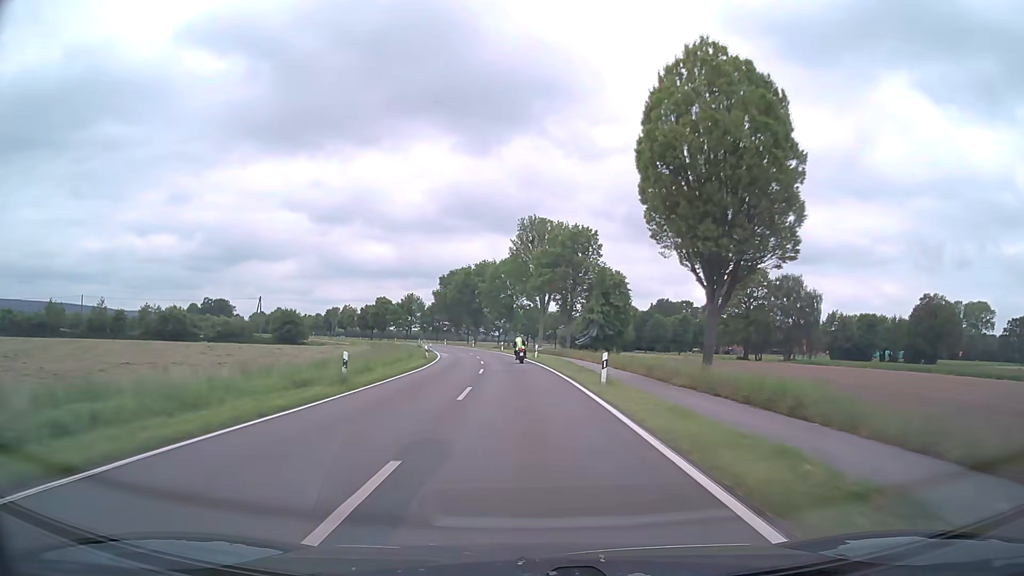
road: secondary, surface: asphalt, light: Day
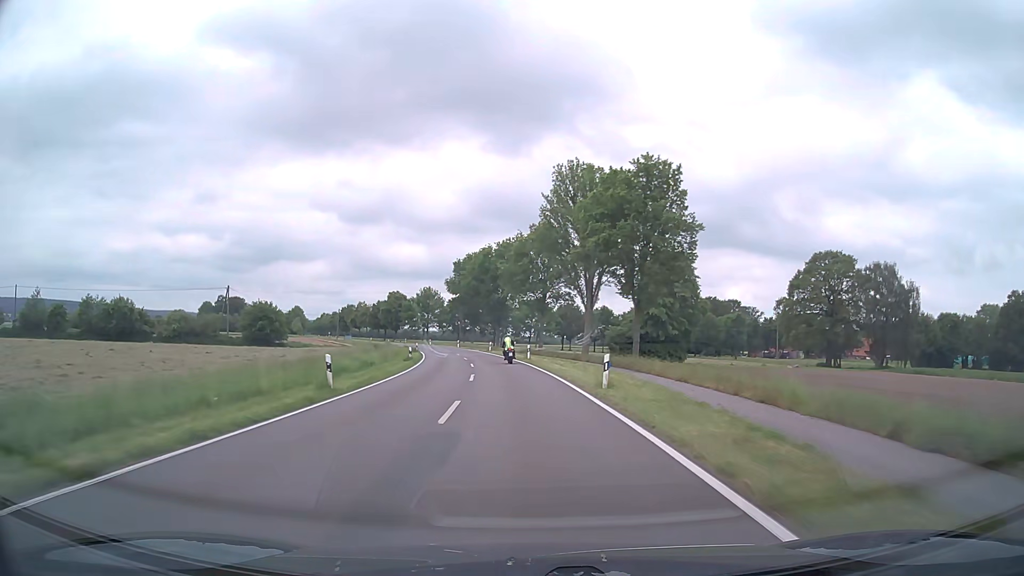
(-0.5, +28.1) m; -3°
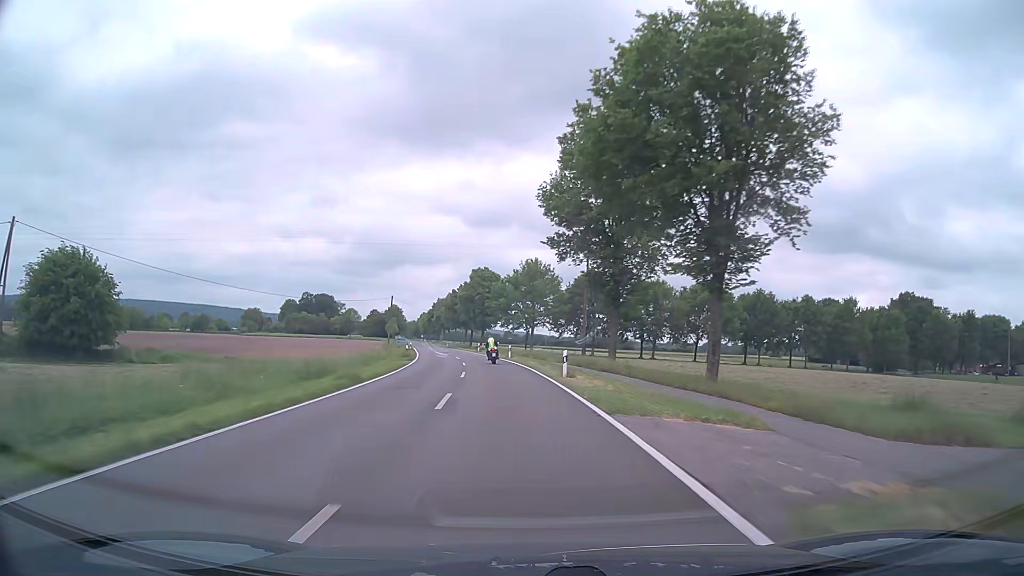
(-6.1, +69.8) m; -11°
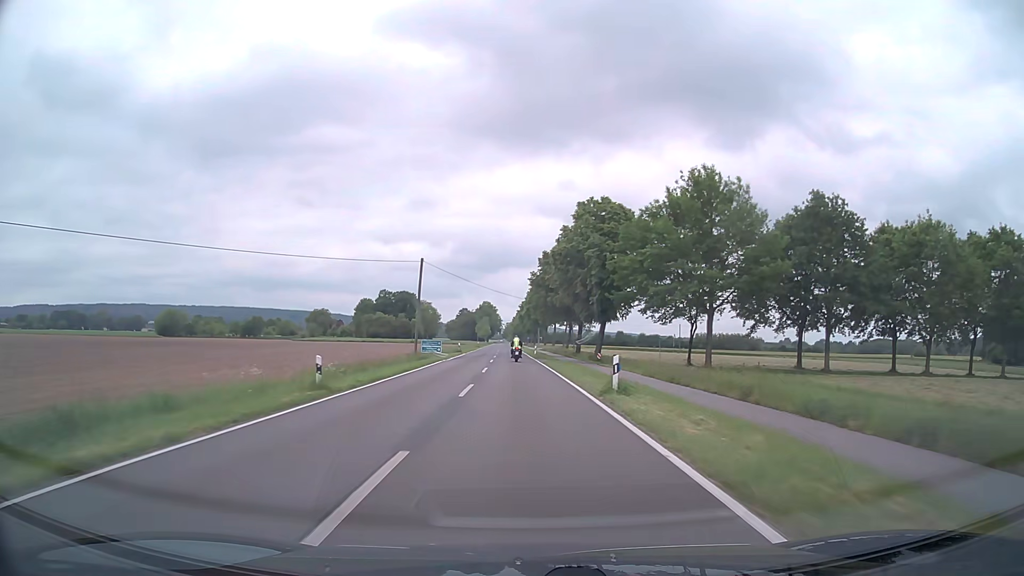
(-4.7, +57.5) m; -9°
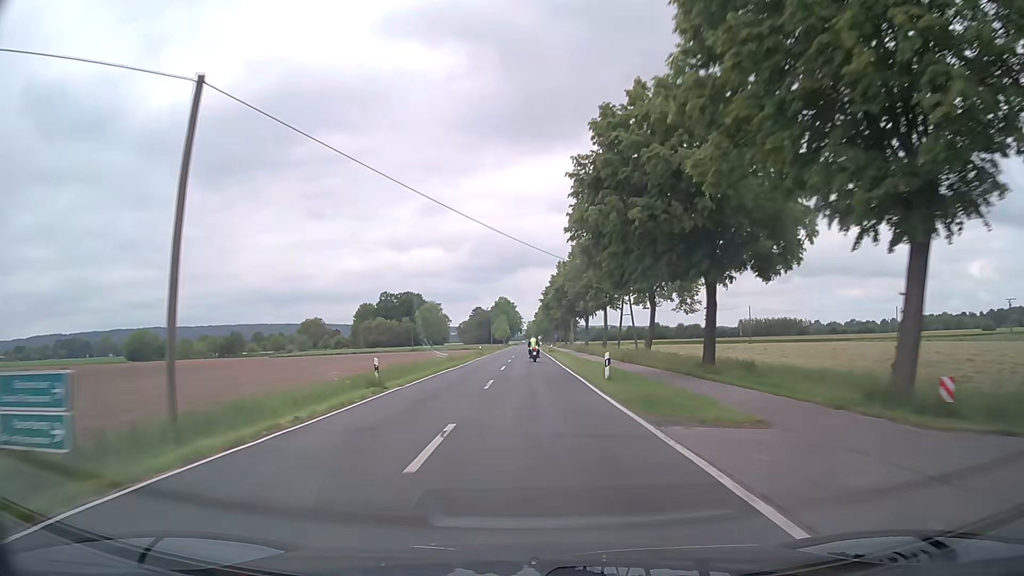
(-1.1, +45.0) m; -2°
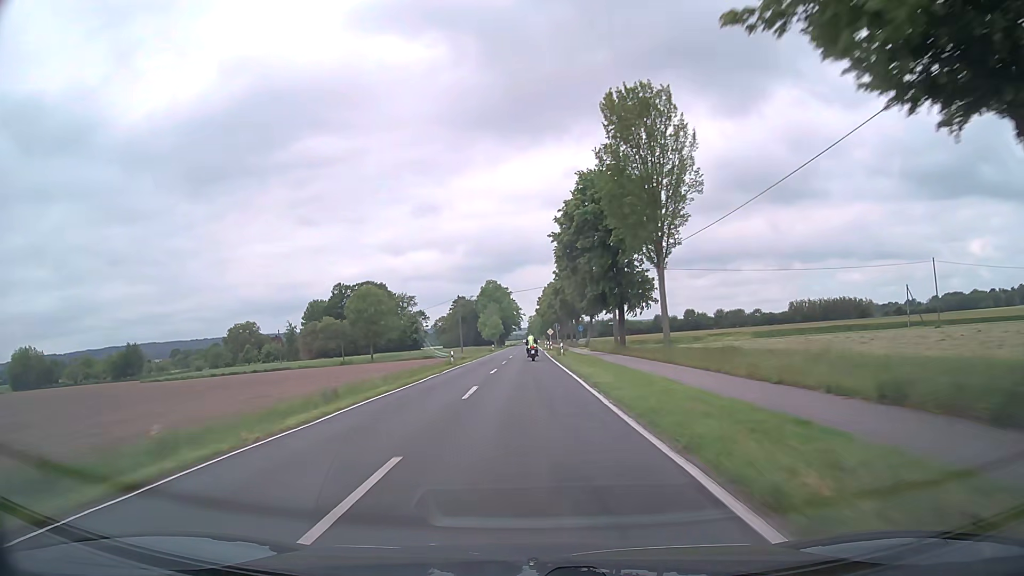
(-0.1, +75.3) m; 0°
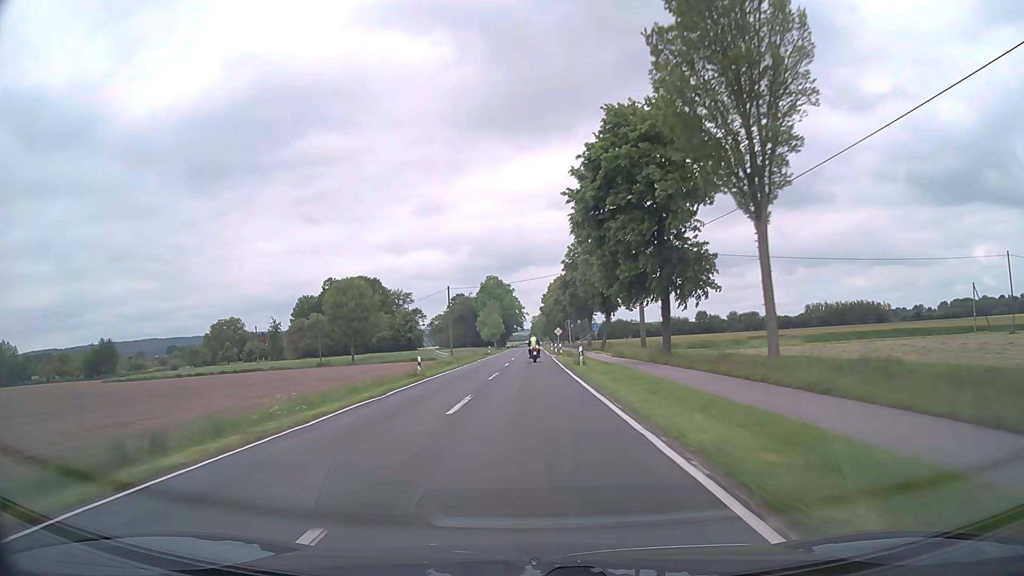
(-0.1, +15.0) m; 0°
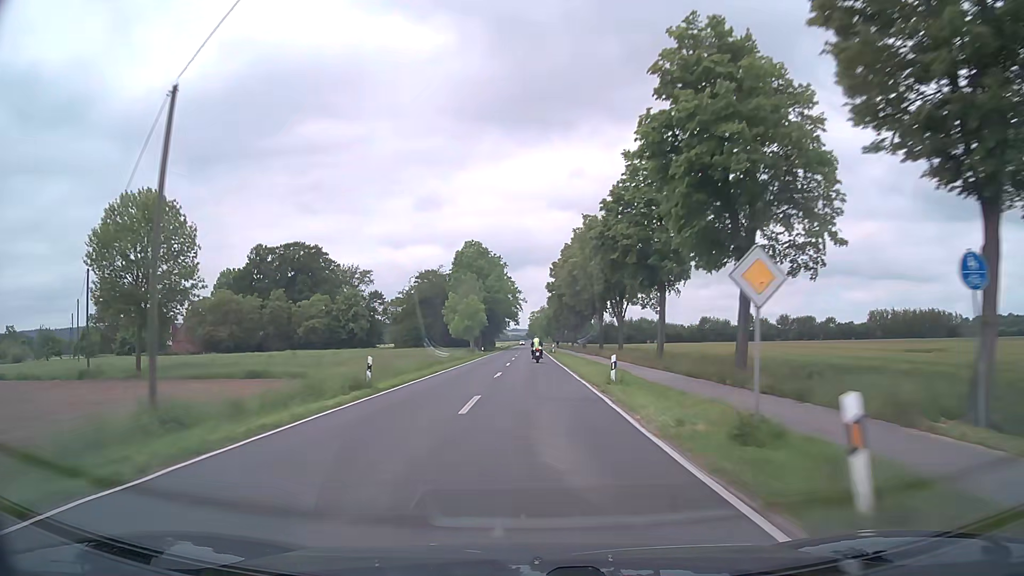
(-0.1, +60.7) m; 0°
(0, +10) (0, +20) (0, +30) (0, +40) (0, +50) (0, +60) (0, +70) (0, +80) (0, +90) (0, +100) m
